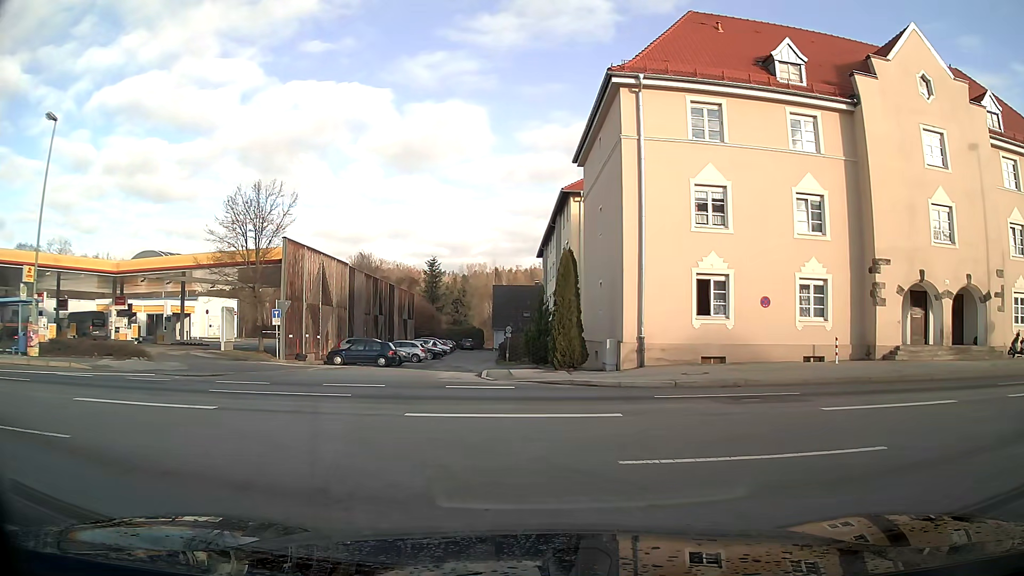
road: residential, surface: asphalt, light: Day
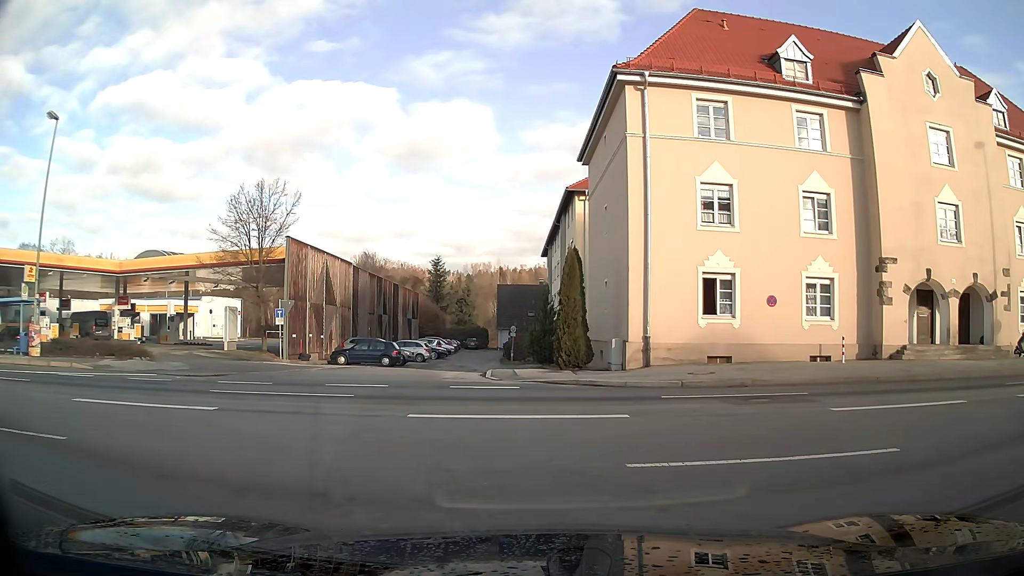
(0.0, +0.2) m; 0°
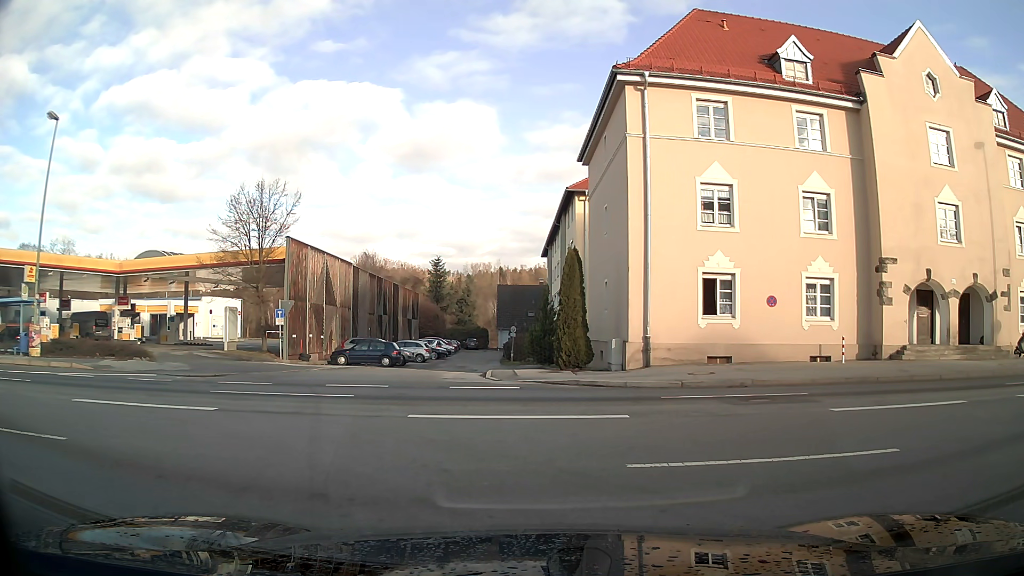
(0.0, +0.1) m; 0°
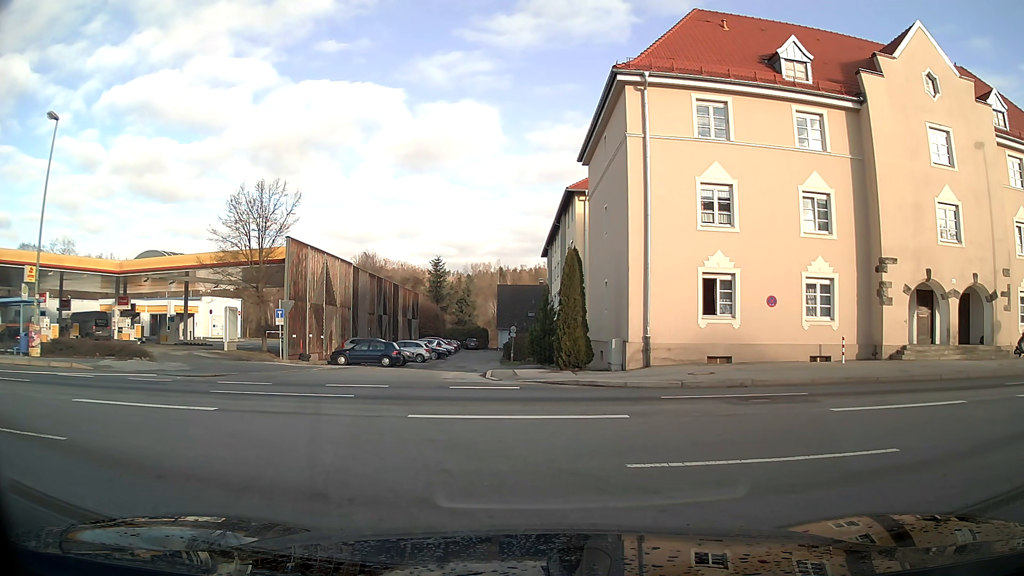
(0.0, 0.0) m; 0°
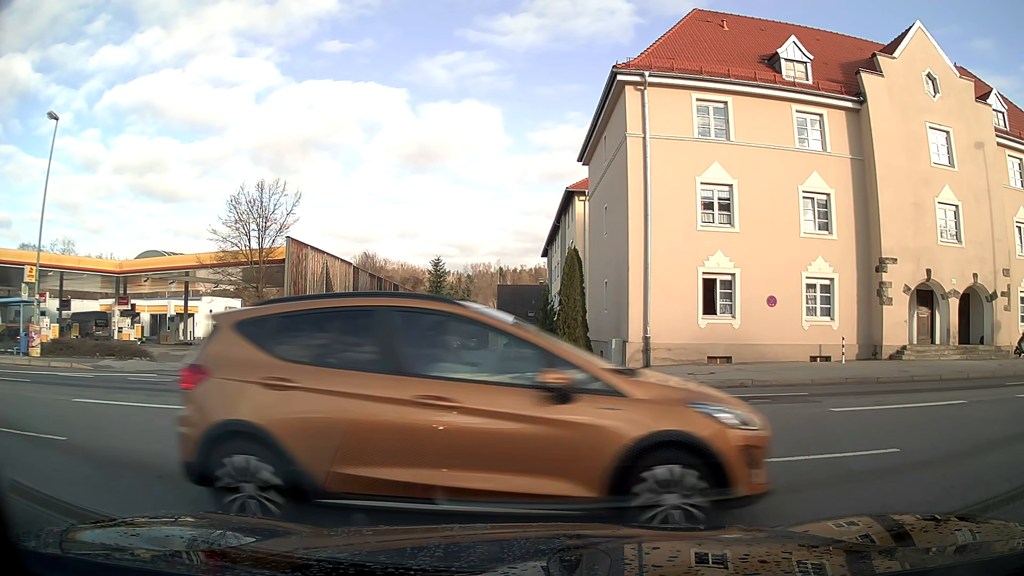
(0.0, 0.0) m; 0°
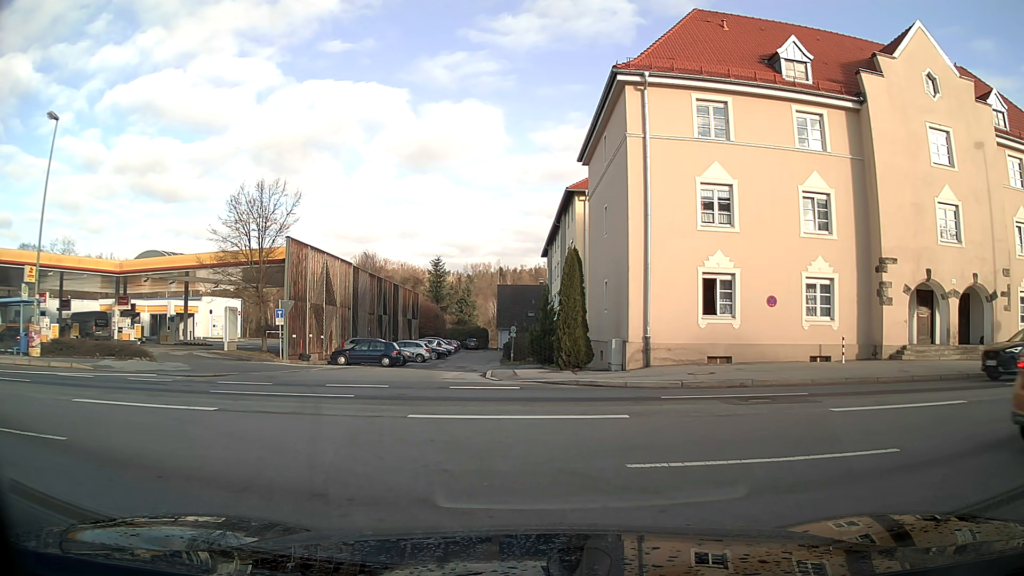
(0.0, 0.0) m; 0°
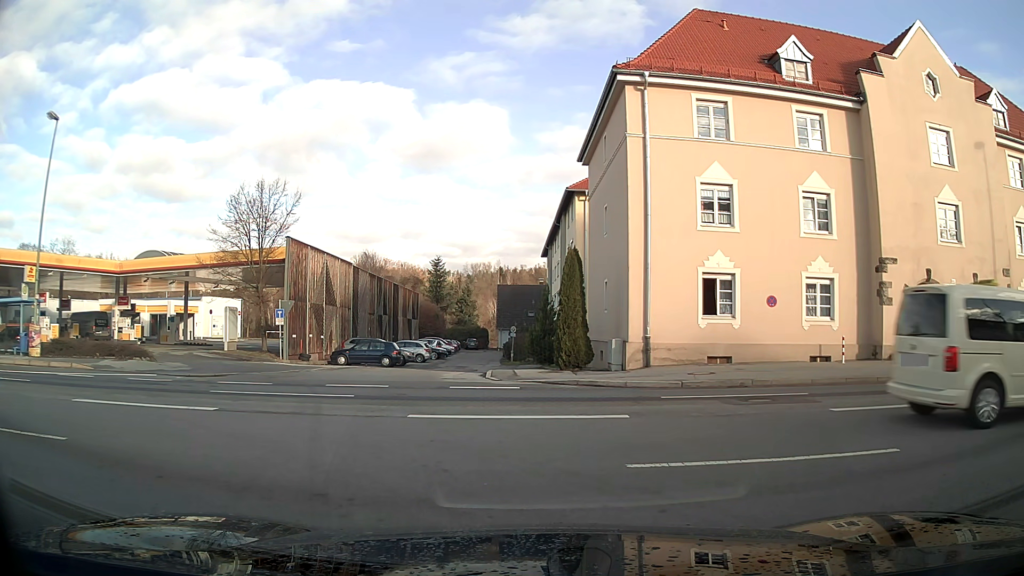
(0.0, 0.0) m; 0°
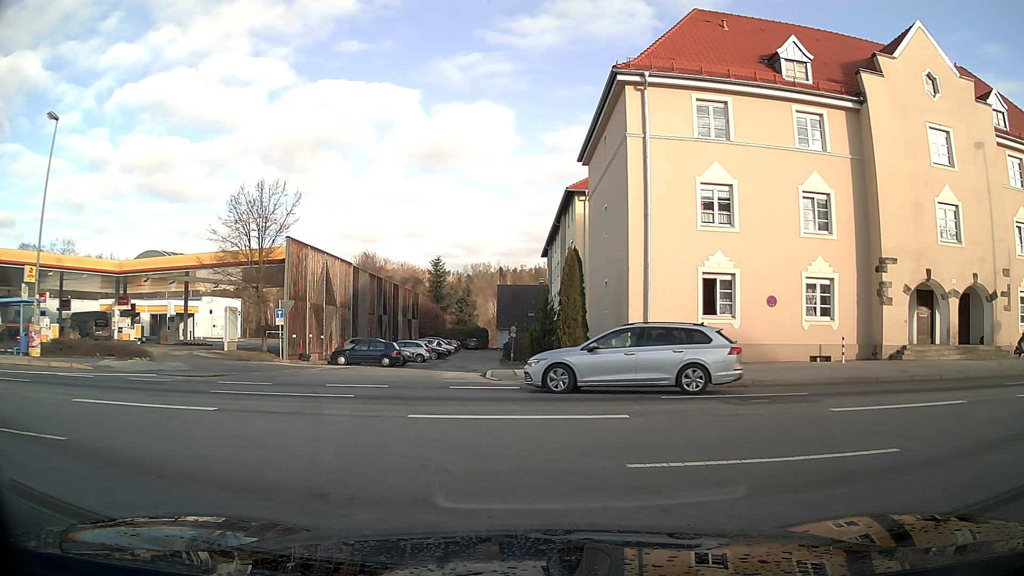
(0.0, 0.0) m; 0°
